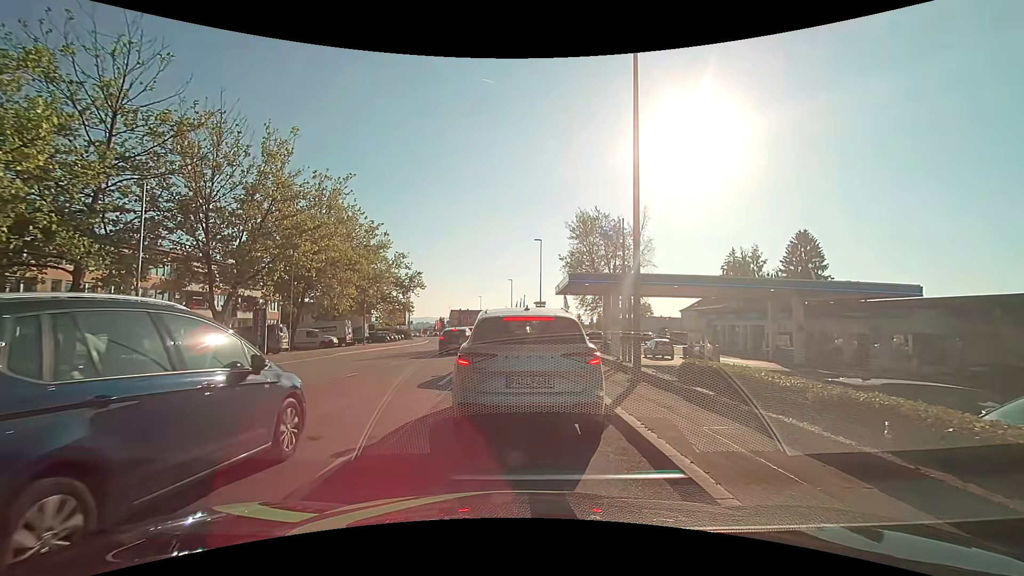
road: tertiary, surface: asphalt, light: Day
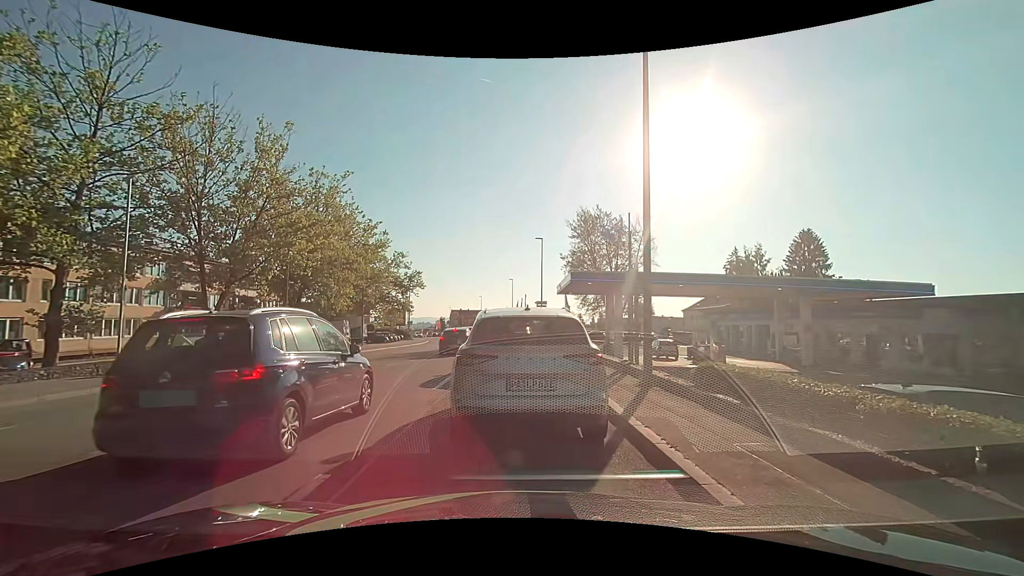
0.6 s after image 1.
(0.0, +0.8) m; +1°
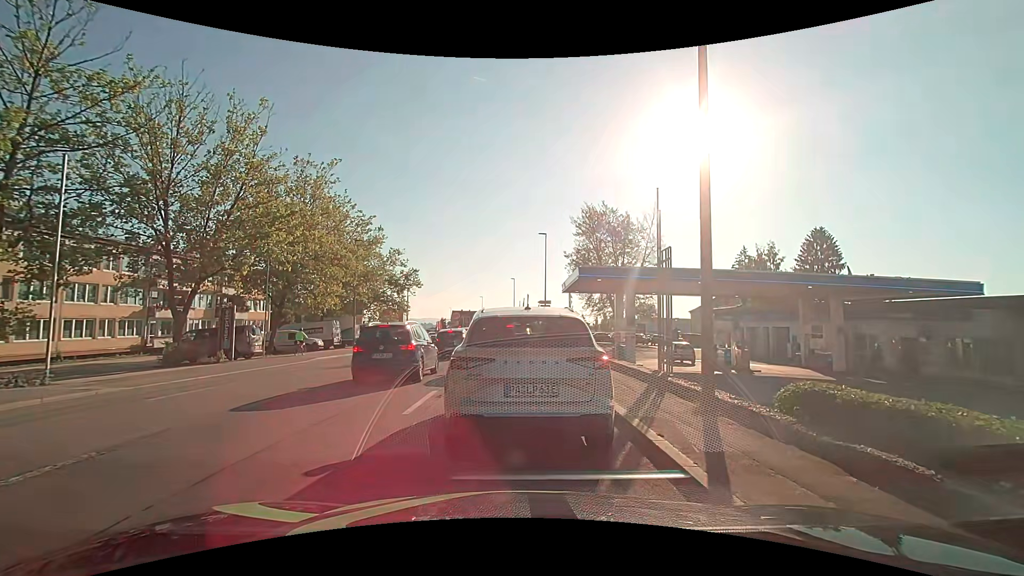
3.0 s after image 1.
(0.0, +3.1) m; 0°
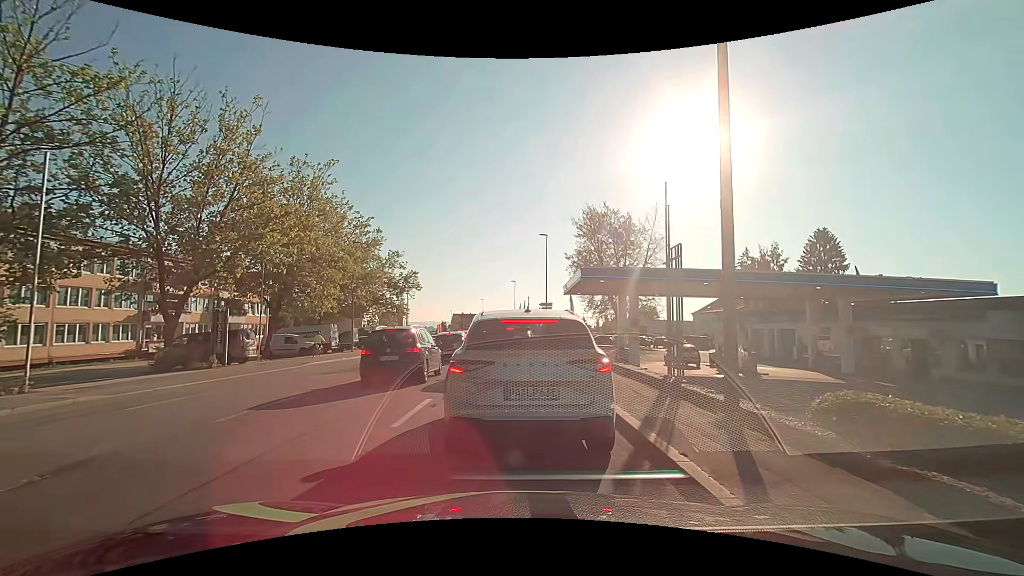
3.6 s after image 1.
(0.0, +0.8) m; 0°
